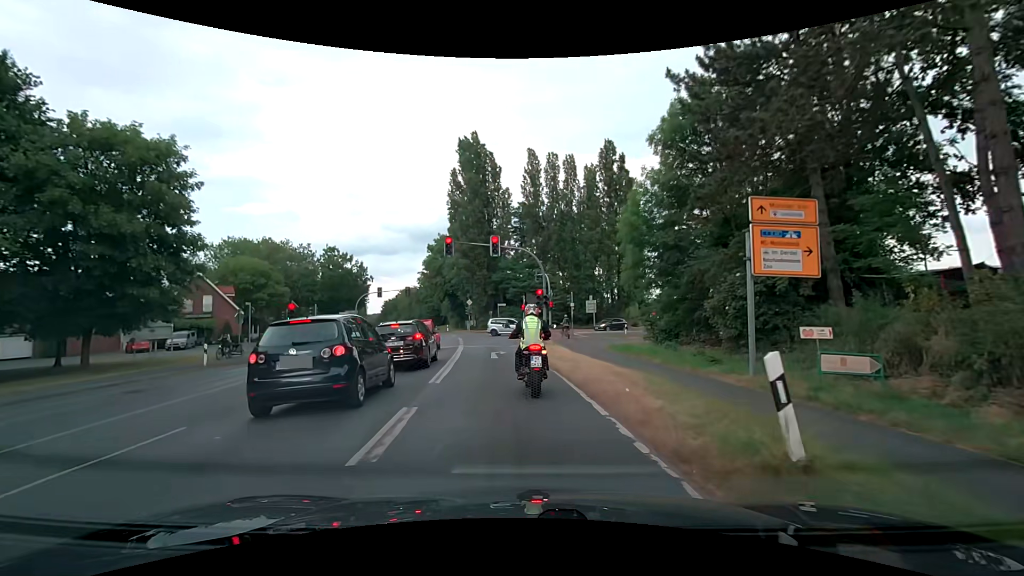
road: secondary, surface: asphalt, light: Day
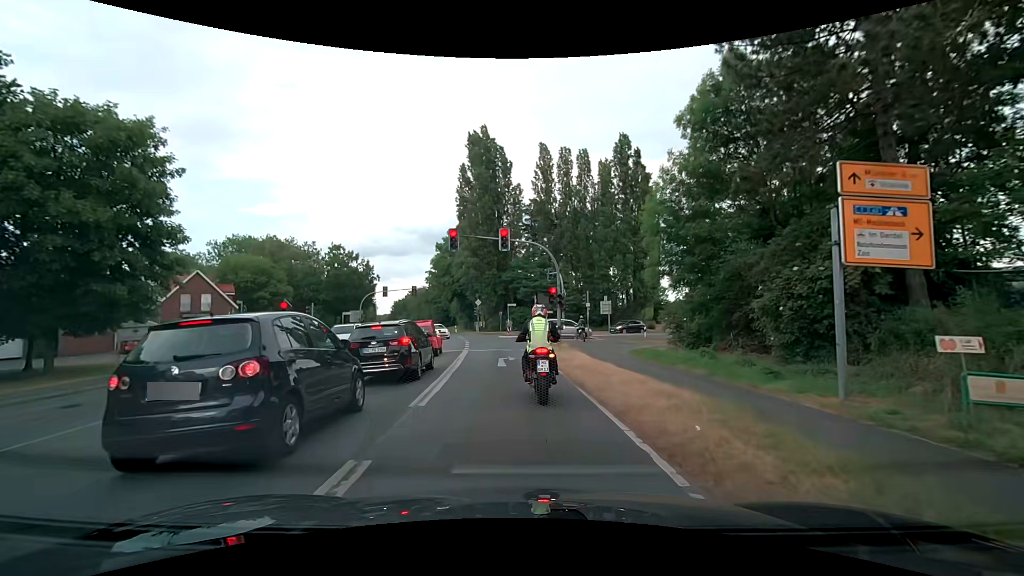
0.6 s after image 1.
(0.0, +2.9) m; -1°
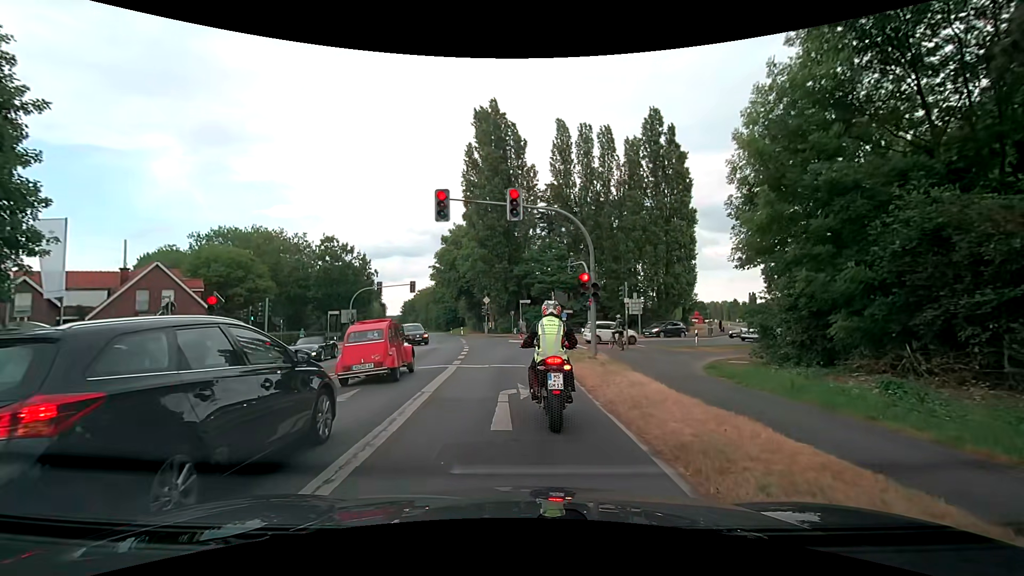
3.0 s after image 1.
(-0.2, +8.8) m; -3°
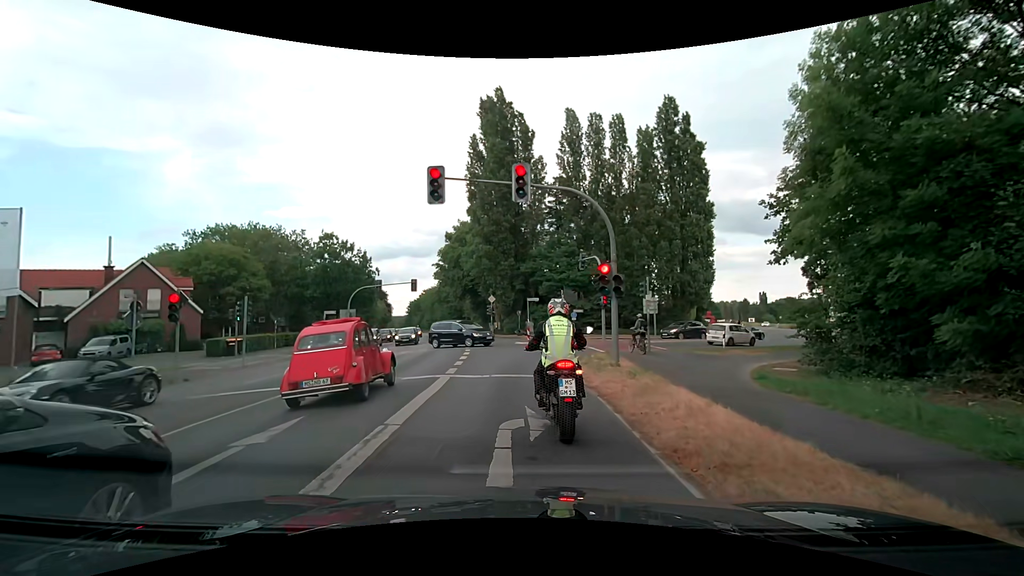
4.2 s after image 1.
(+0.1, +3.0) m; +1°
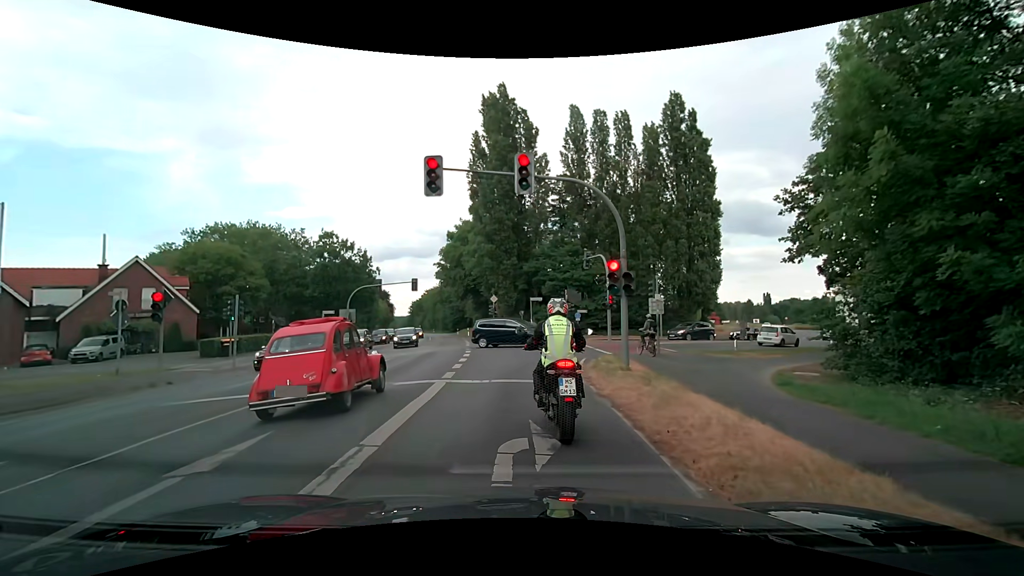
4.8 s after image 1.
(0.0, +1.1) m; 0°
